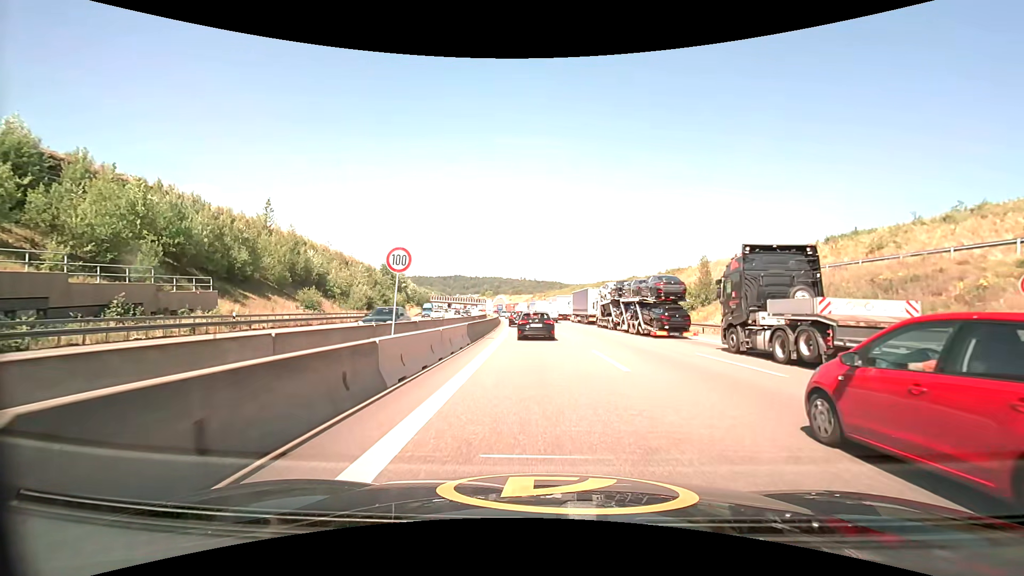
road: motorway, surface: asphalt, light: Day
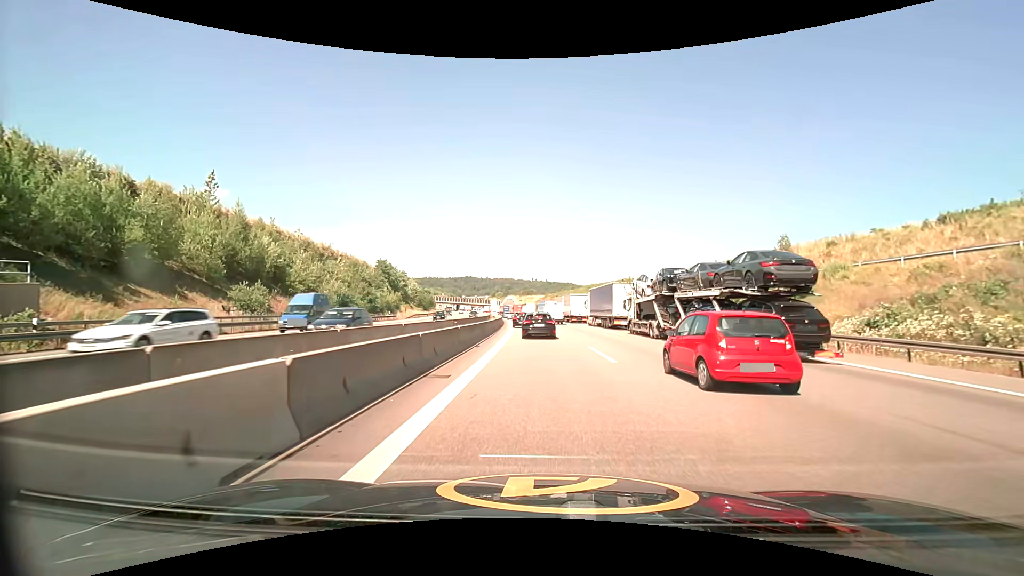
(-0.1, +15.3) m; -1°
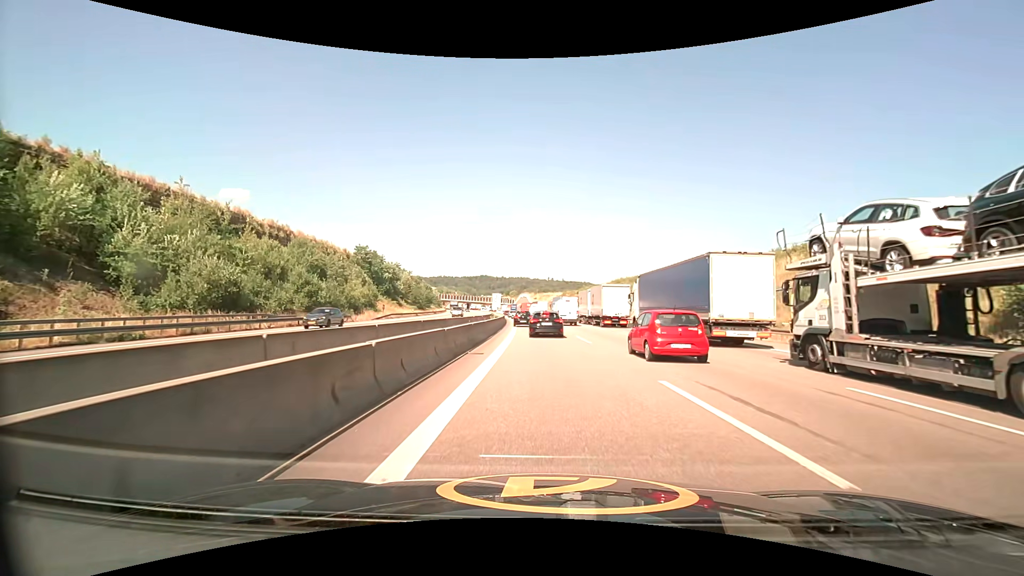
(-0.4, +28.0) m; -2°
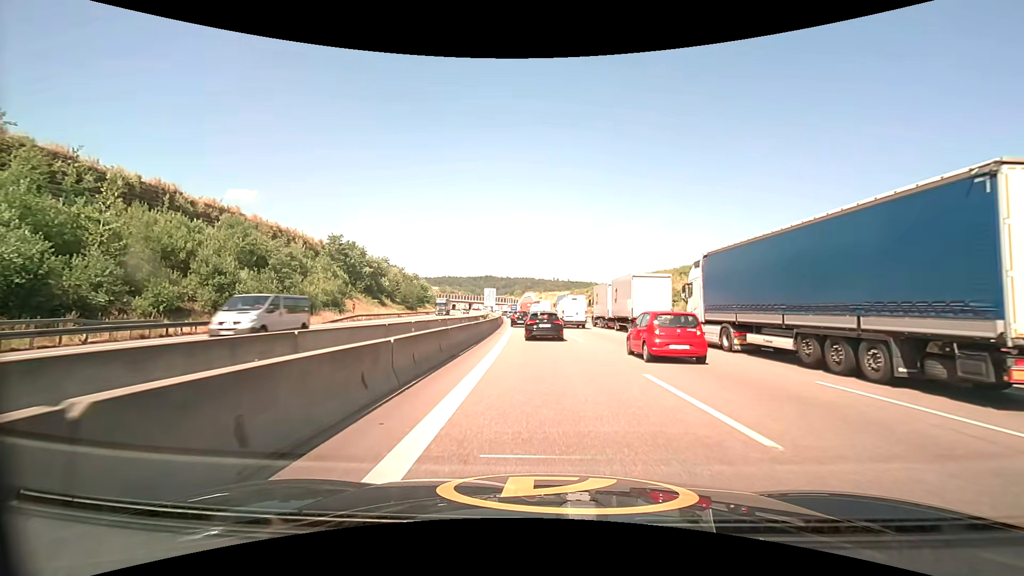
(-0.1, +16.8) m; -1°
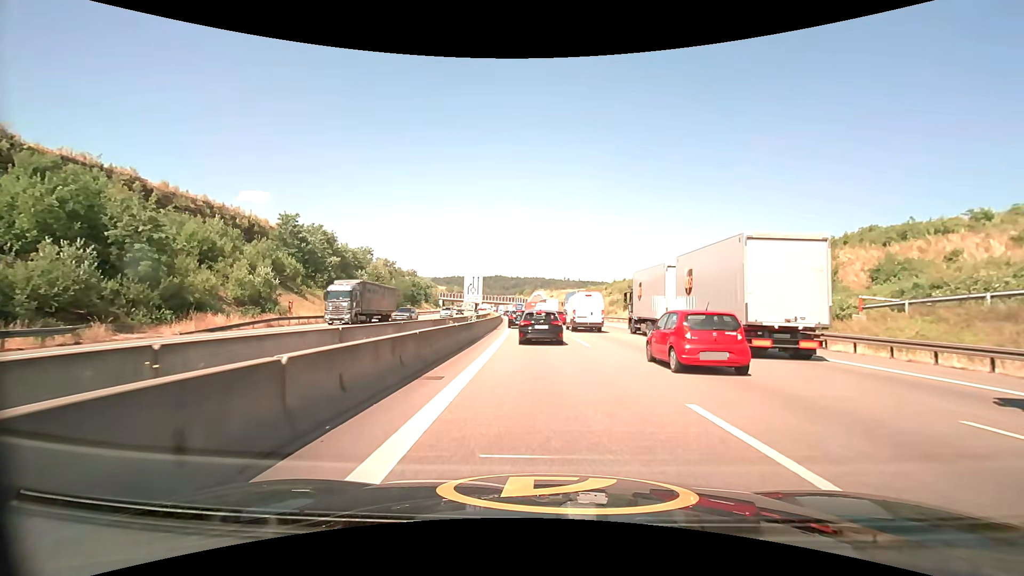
(-0.1, +21.6) m; -1°
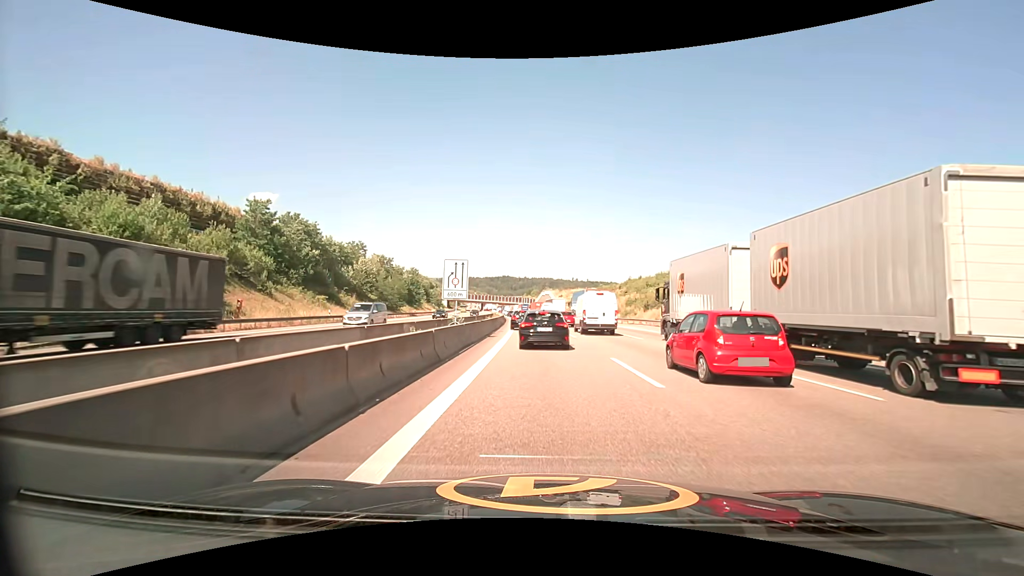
(-0.1, +10.4) m; -1°
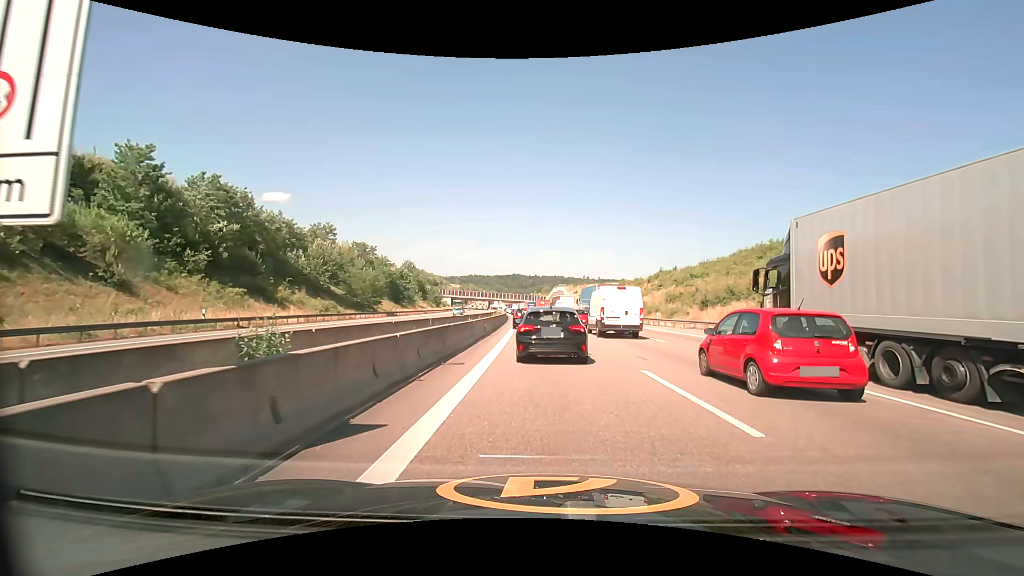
(-0.3, +21.2) m; -1°
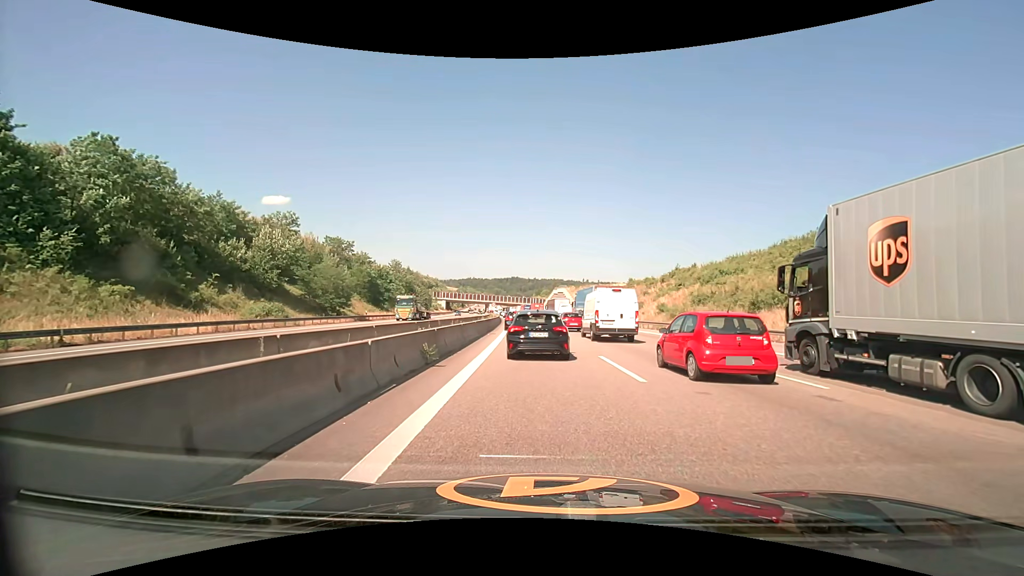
(+0.1, +12.9) m; 0°
(0, +10) (0, +20) (-1, +30) (-1, +40) (-1, +50) (-2, +60) (-2, +70) (-3, +80) (-4, +90) (-5, +100) m
